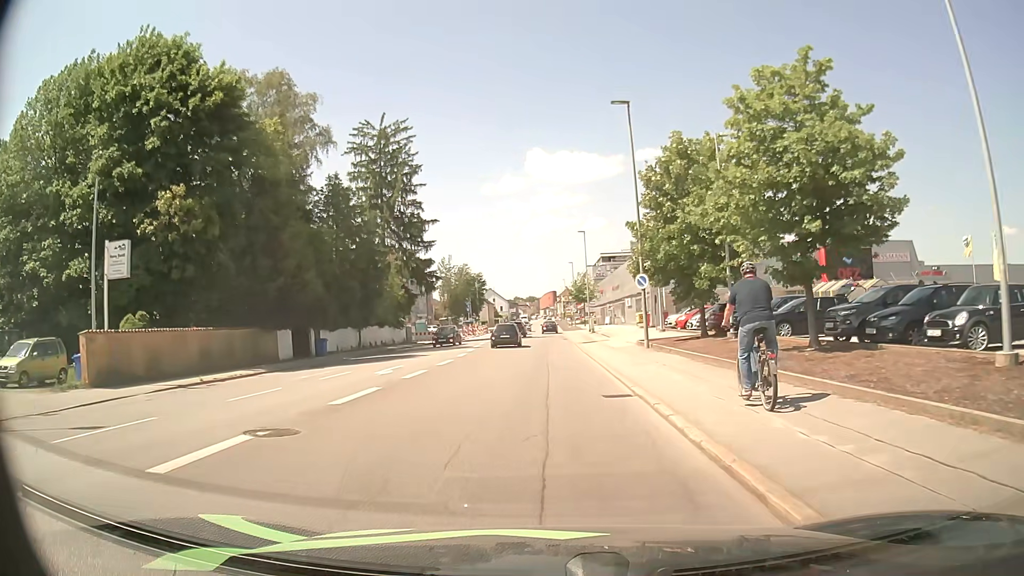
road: tertiary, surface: asphalt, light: Day
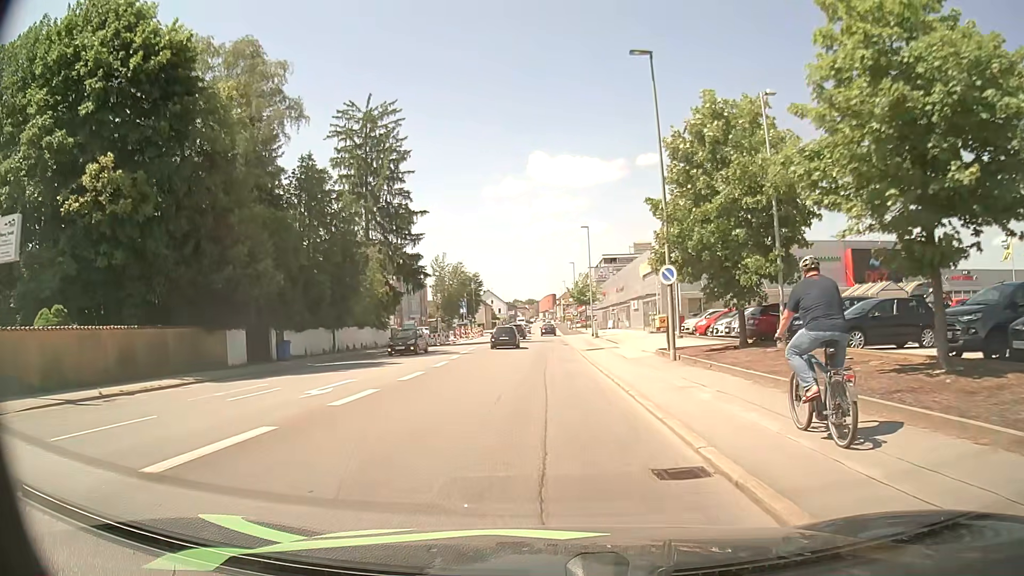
(0.0, +6.0) m; 0°
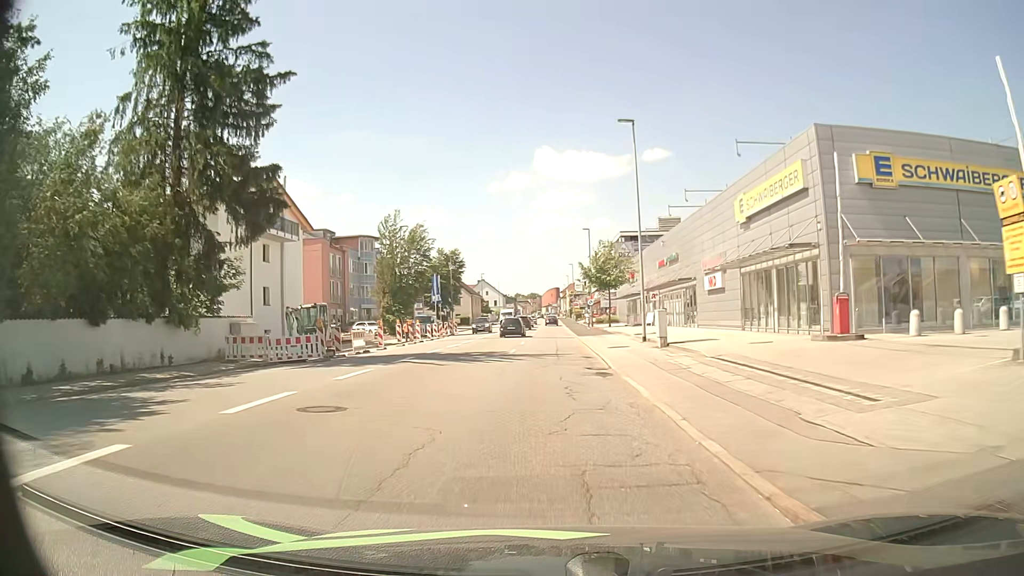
(-0.1, +32.8) m; -1°
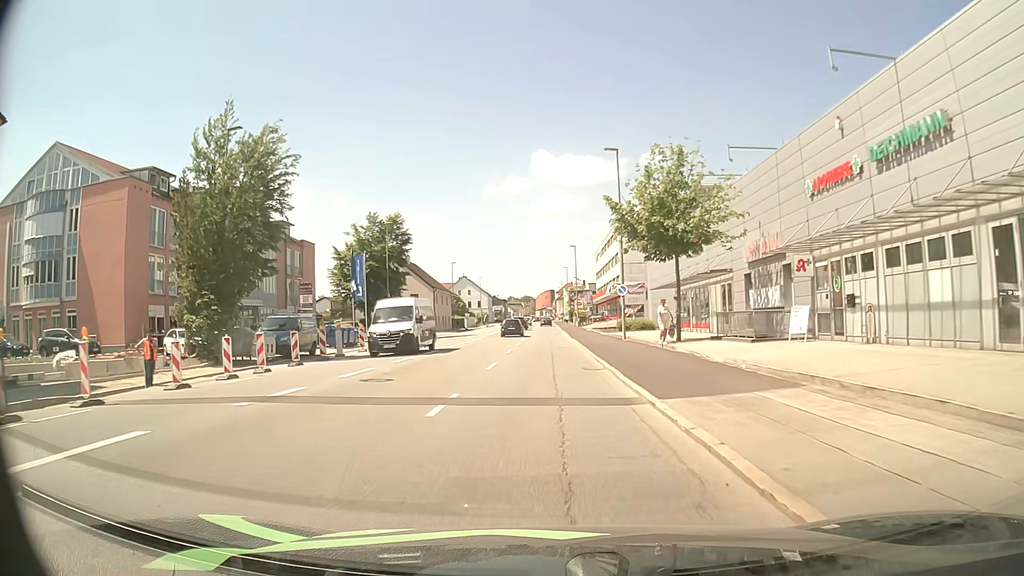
(+0.3, +35.0) m; 0°
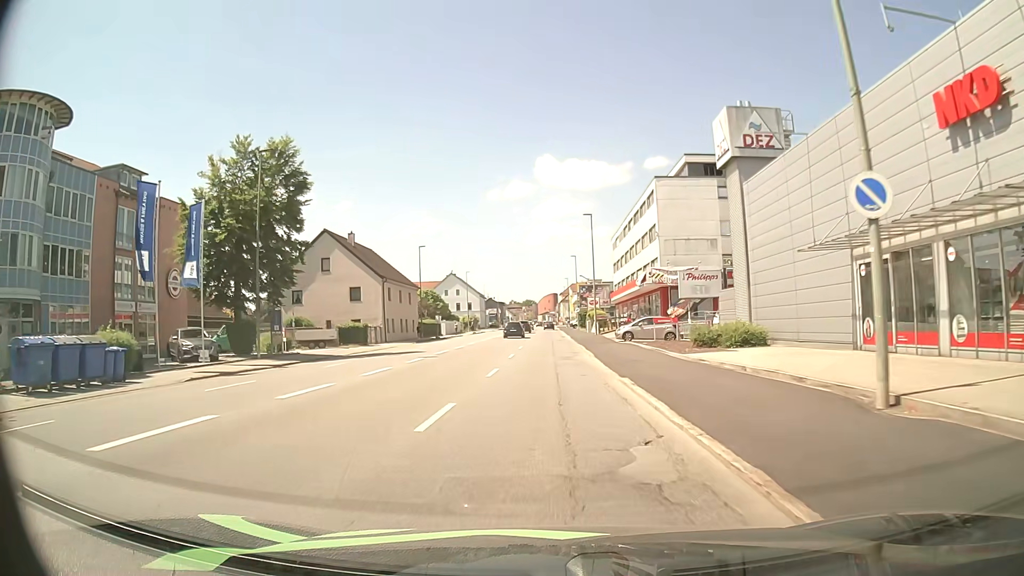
(0.0, +28.3) m; 0°
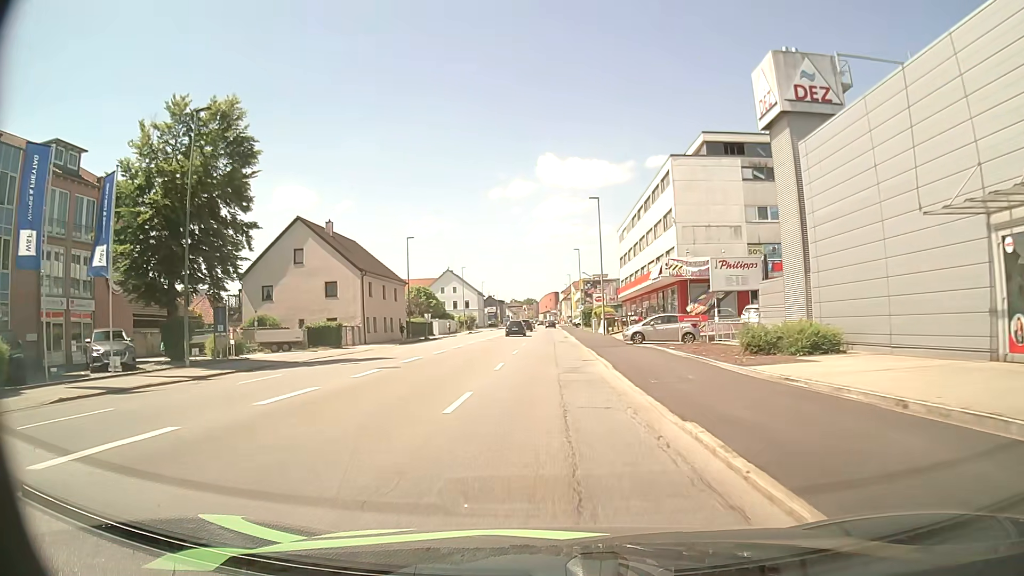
(-0.1, +7.2) m; 0°
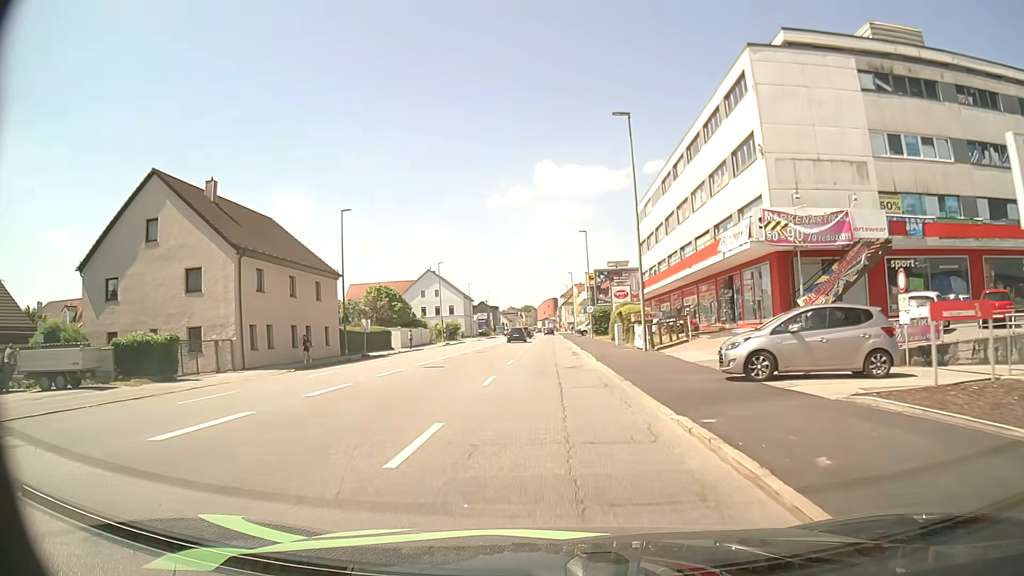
(0.0, +21.7) m; 0°
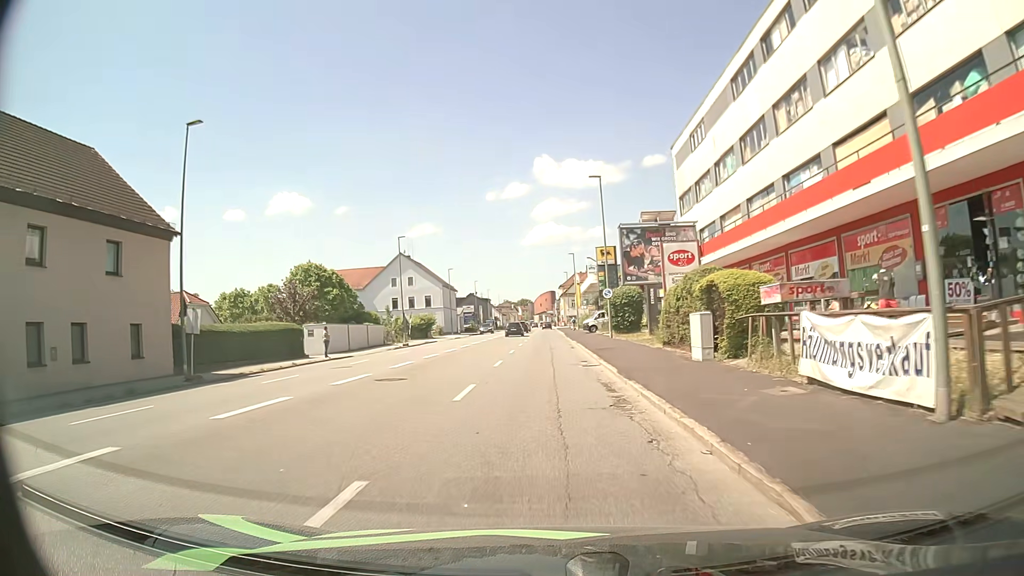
(+0.2, +22.0) m; +1°
(0, +10) (0, +20) (0, +30) (0, +40) (0, +50) (0, +60) (0, +70) (-1, +80) (-1, +90) (-1, +100) m
